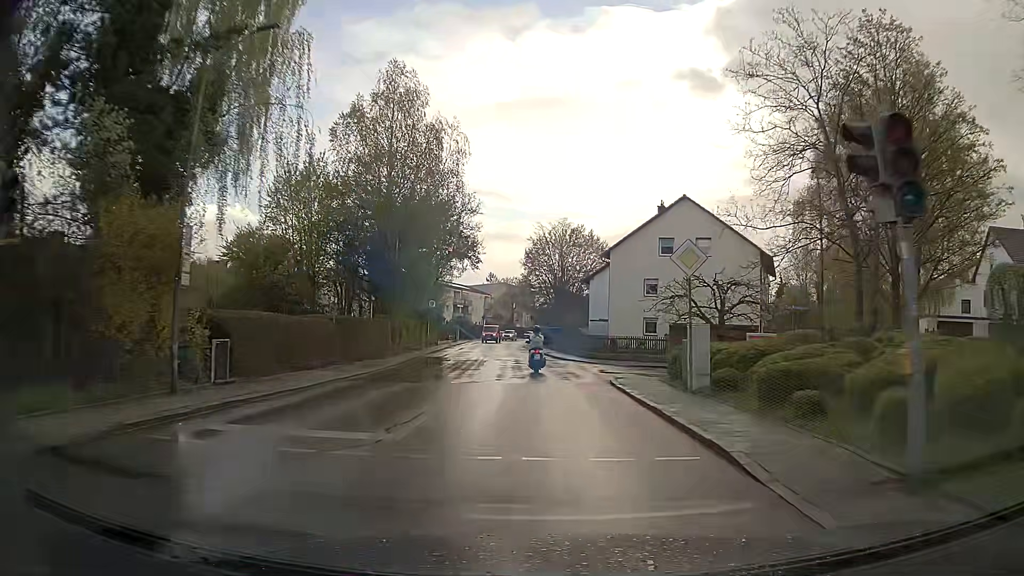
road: residential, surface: asphalt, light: Day
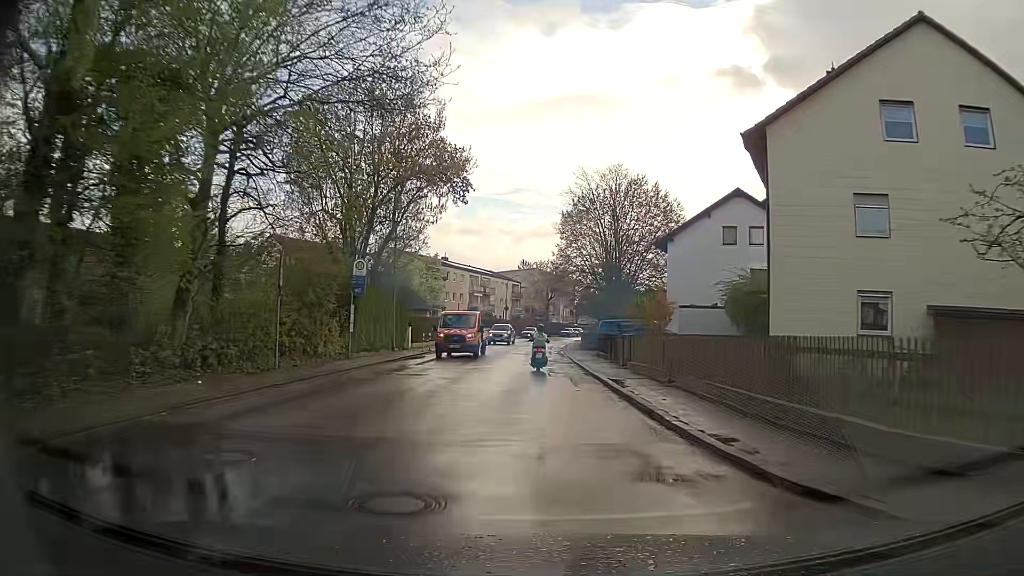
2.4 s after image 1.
(-0.7, +29.0) m; -3°
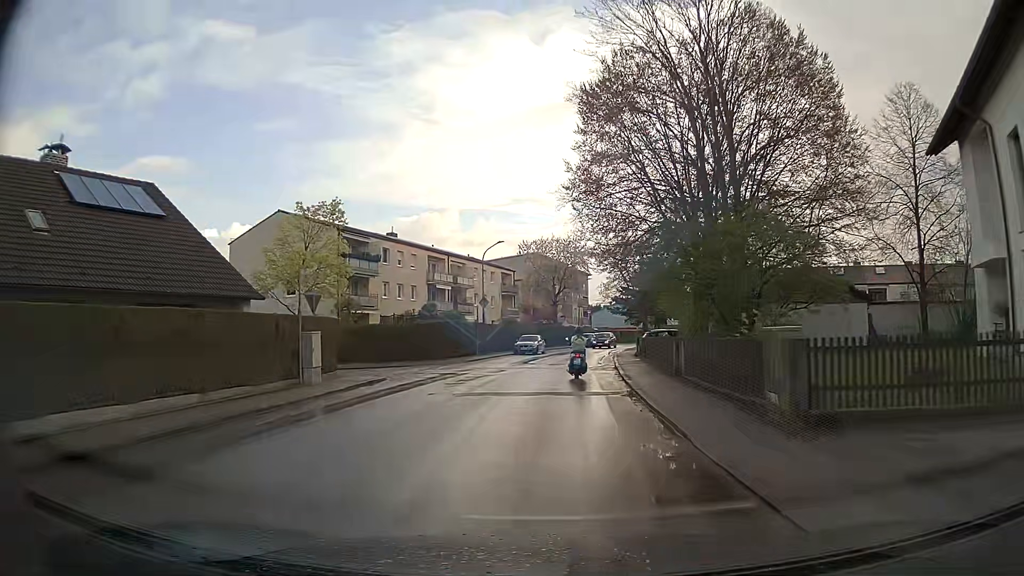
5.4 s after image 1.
(-1.0, +37.4) m; -2°
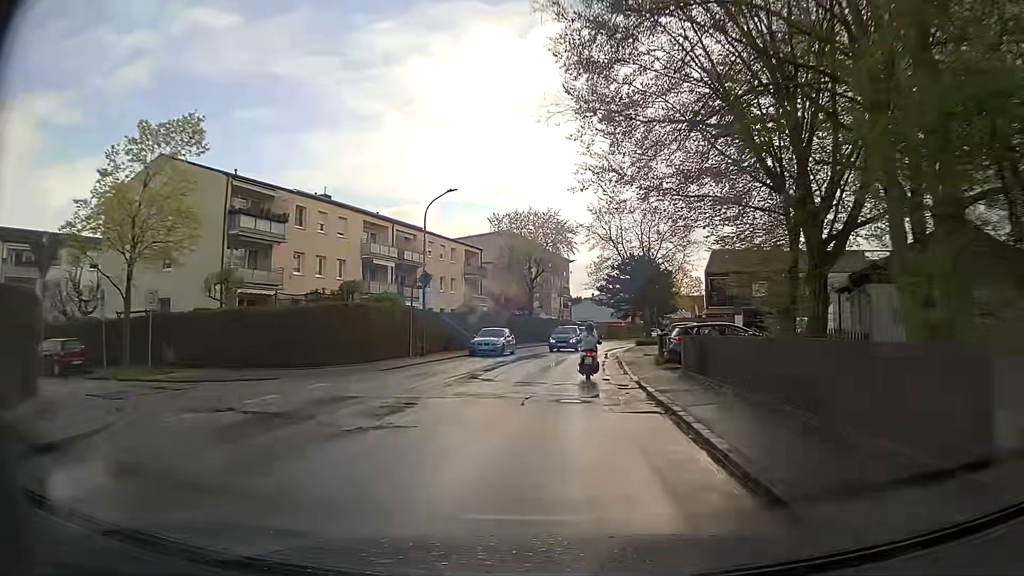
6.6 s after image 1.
(+0.3, +14.9) m; +3°
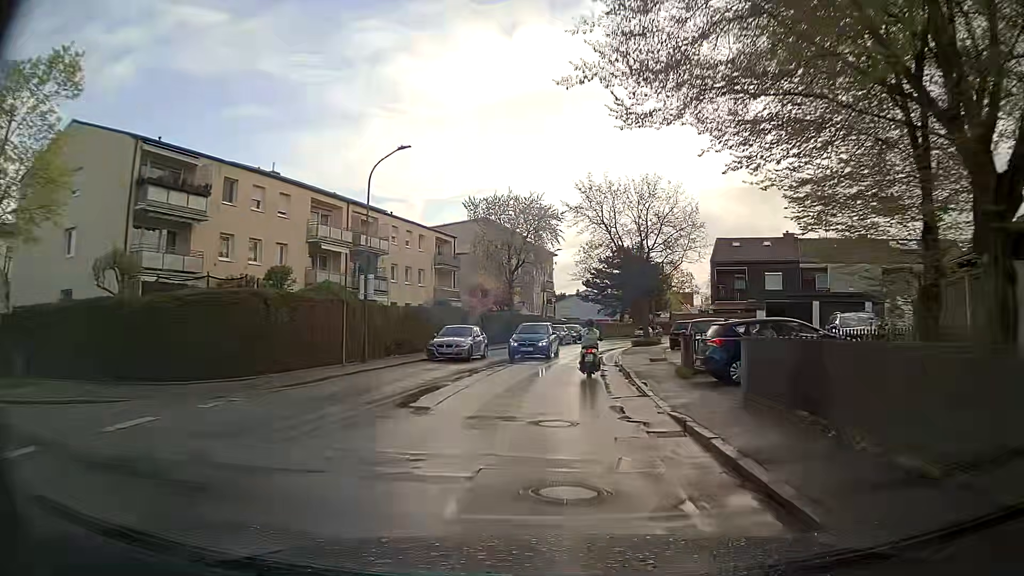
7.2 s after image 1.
(+0.1, +7.3) m; +3°
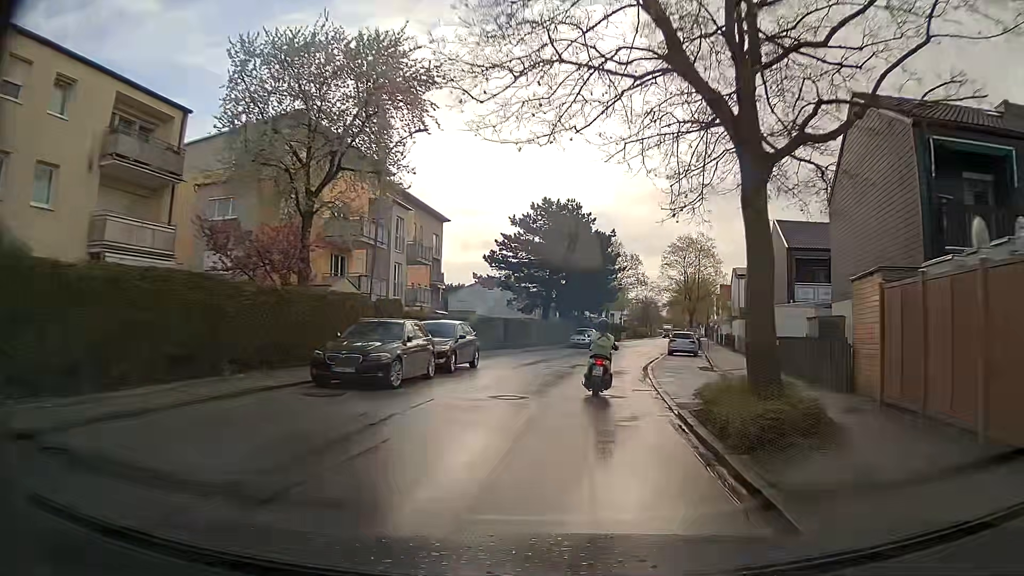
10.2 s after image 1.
(+1.4, +35.2) m; +7°
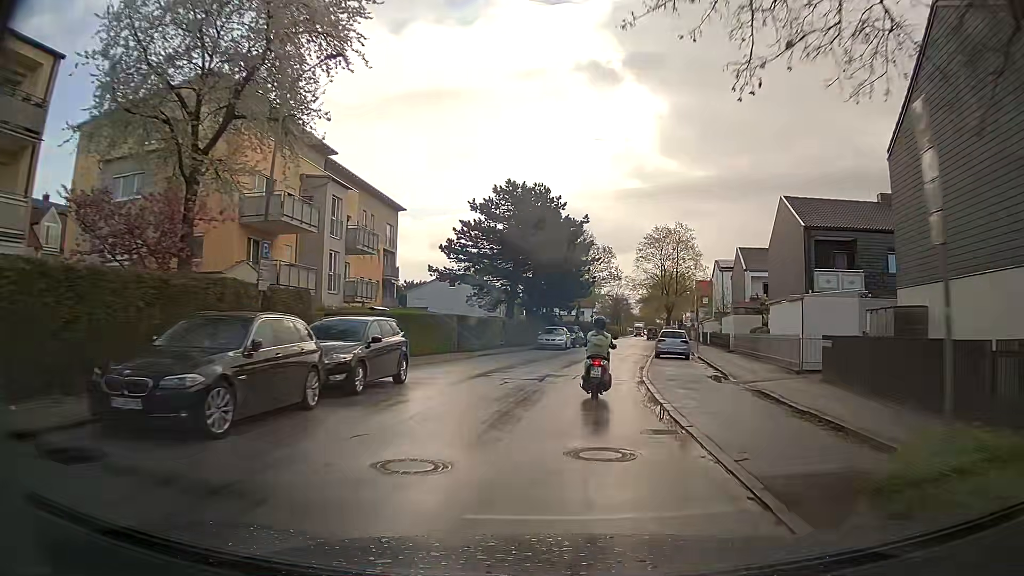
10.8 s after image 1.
(+0.2, +6.7) m; +3°
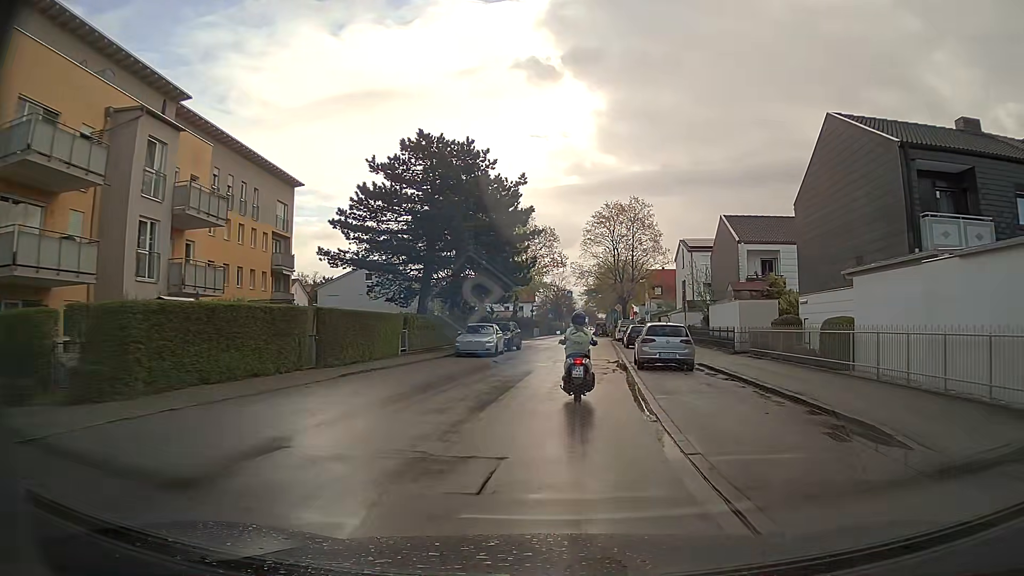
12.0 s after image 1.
(+0.7, +12.8) m; +5°
(0, +10) (+1, +20) (+2, +30) (+3, +40) (+4, +50) (+4, +60) (+5, +70) (+6, +80) (+6, +90) (+6, +100) m
